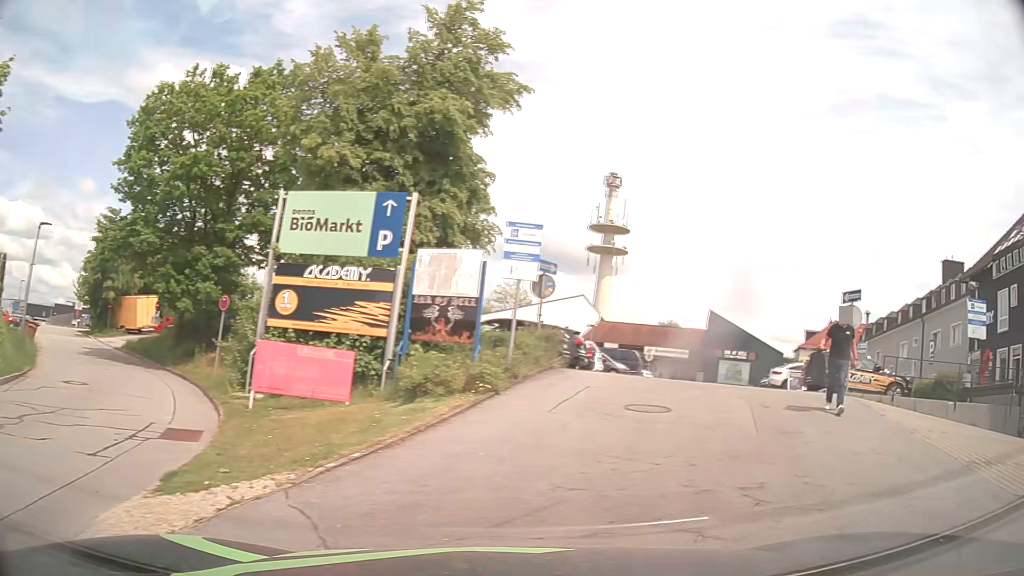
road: residential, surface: asphalt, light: Day
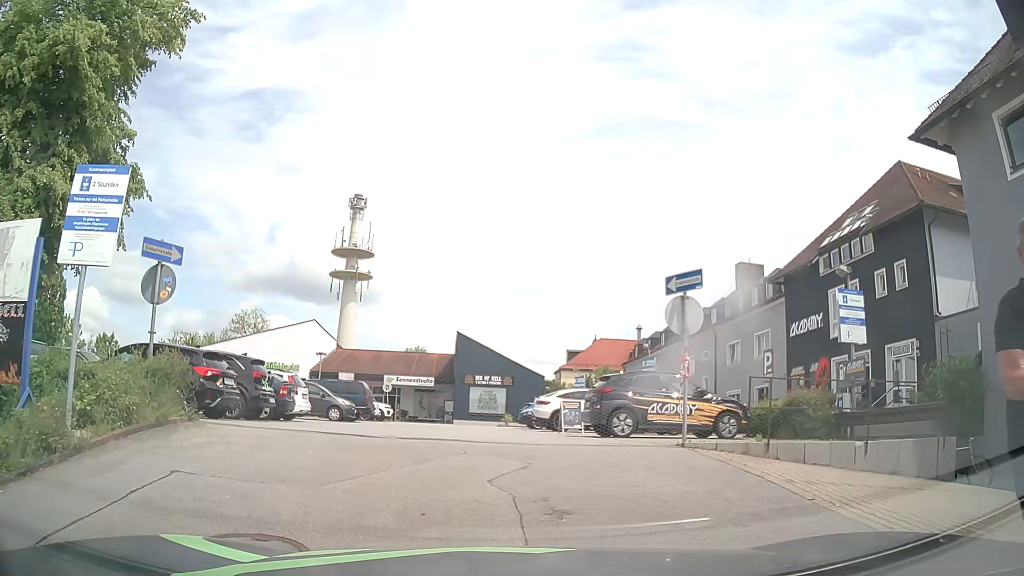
(+2.0, +6.5) m; +25°
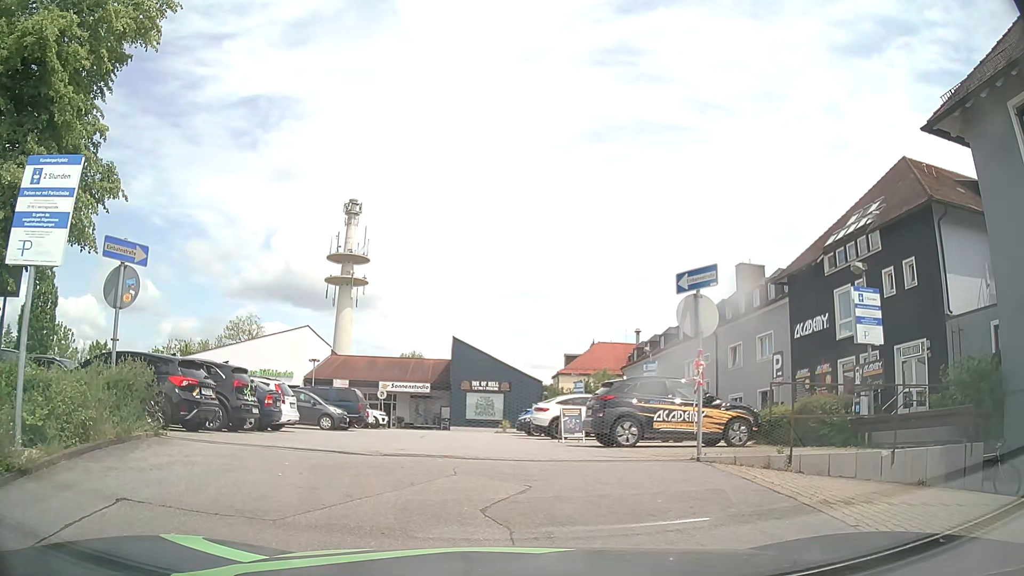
(0.0, +0.9) m; -2°
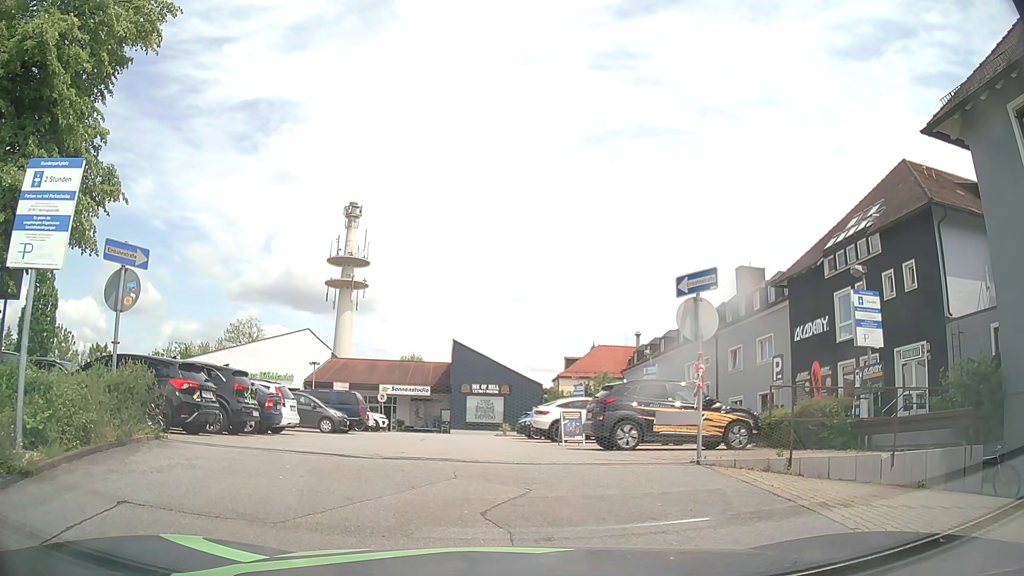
(0.0, +0.1) m; 0°
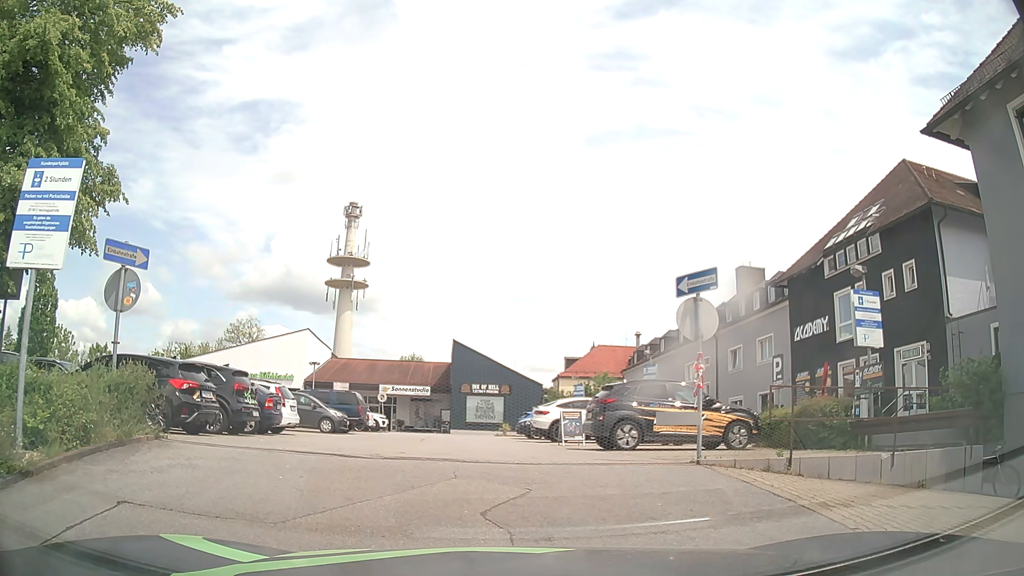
(0.0, 0.0) m; 0°
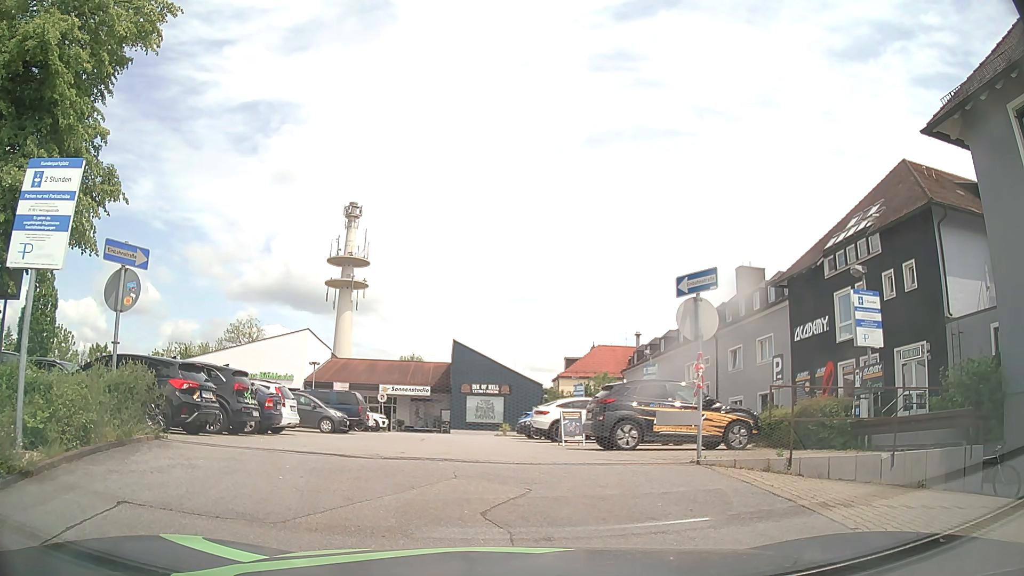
(0.0, 0.0) m; 0°
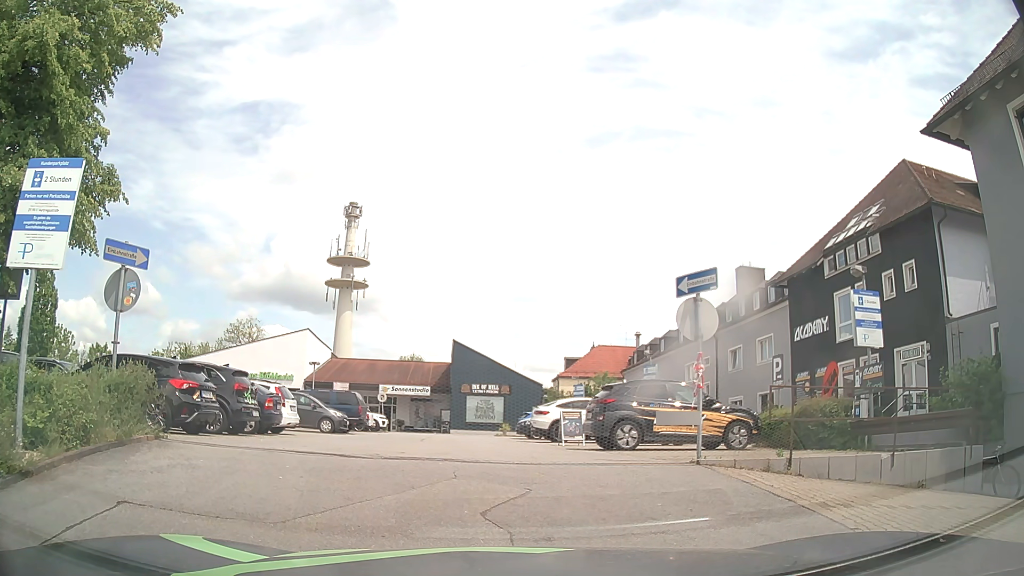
(0.0, 0.0) m; 0°
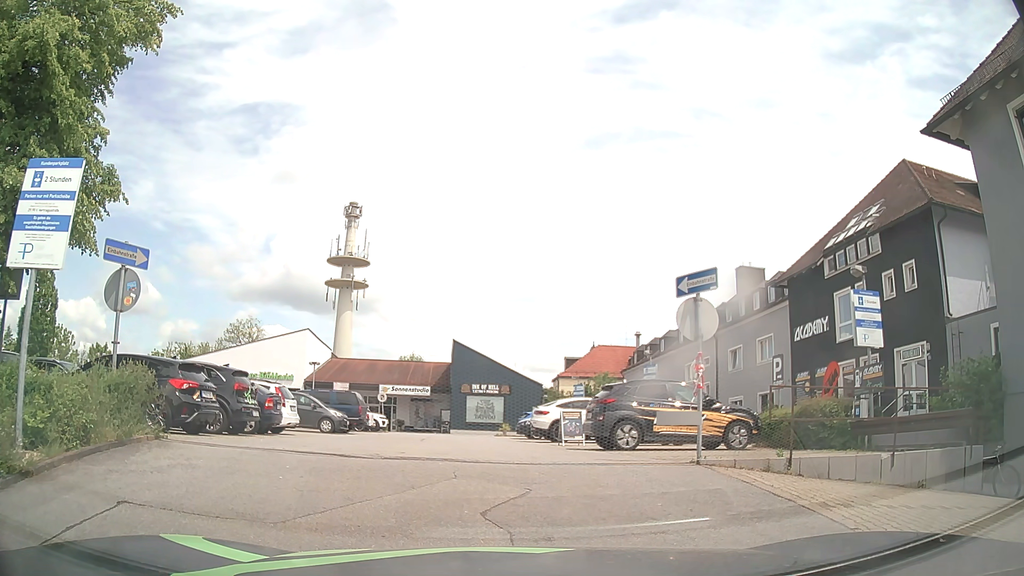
(0.0, 0.0) m; 0°
